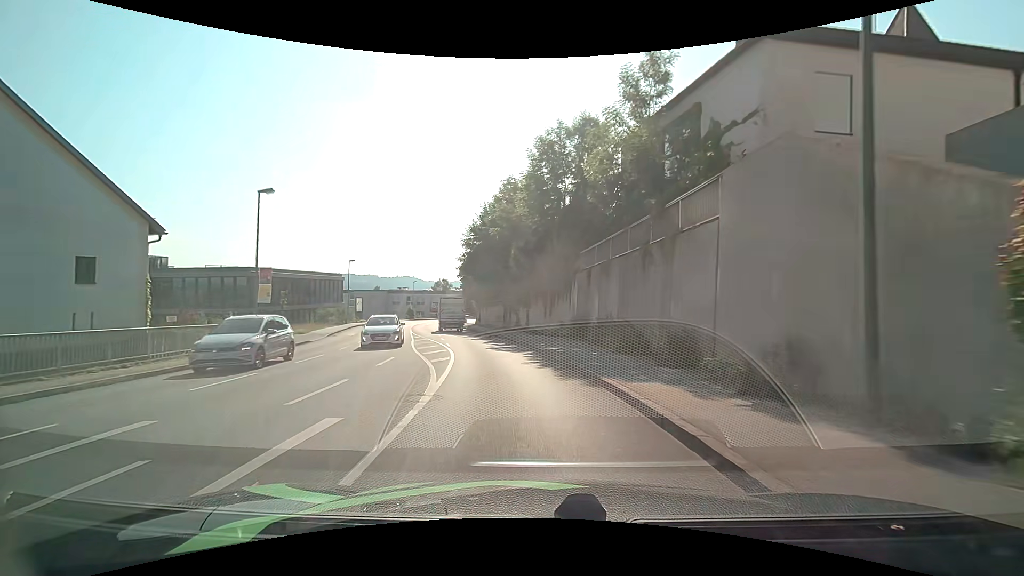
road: tertiary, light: Day
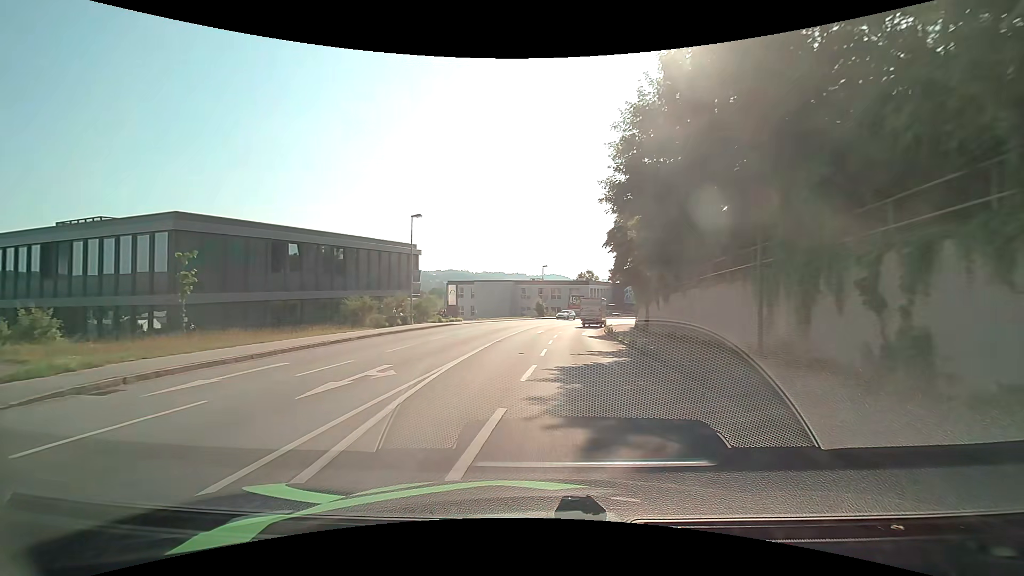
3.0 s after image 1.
(-4.2, +30.4) m; -16°
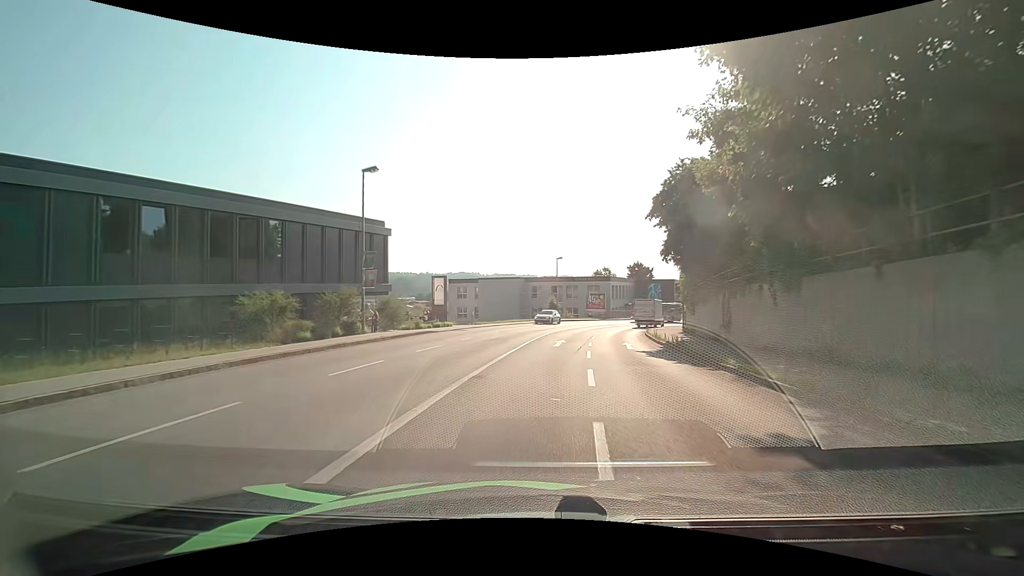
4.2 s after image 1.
(-0.4, +12.6) m; -2°
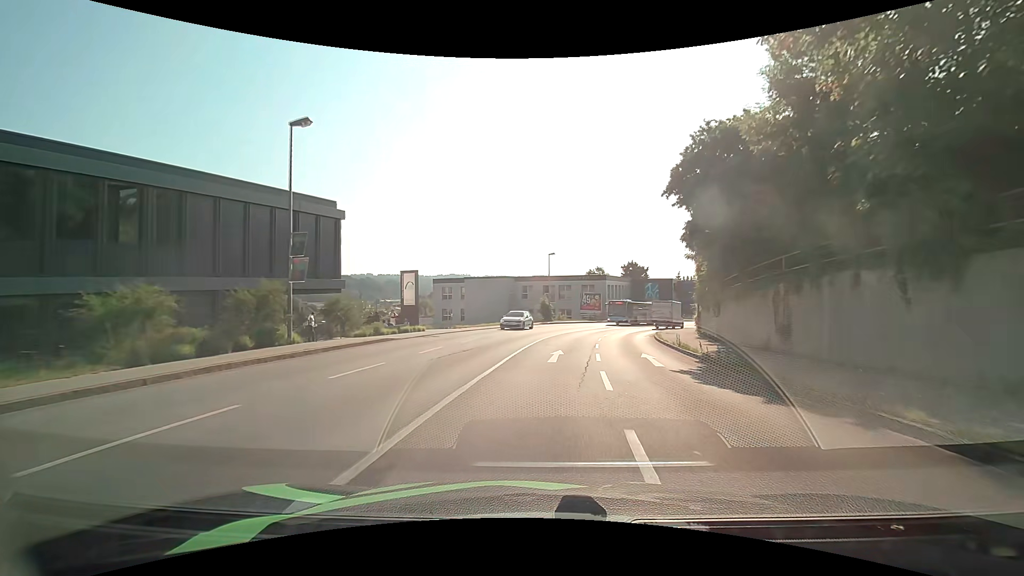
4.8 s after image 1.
(0.0, +6.2) m; 0°
(0, +10) (+1, +20) (+3, +30) (+5, +40) (+7, +49) (+11, +58) (+16, +67) (+23, +75) (+29, +82) (+37, +89) m
